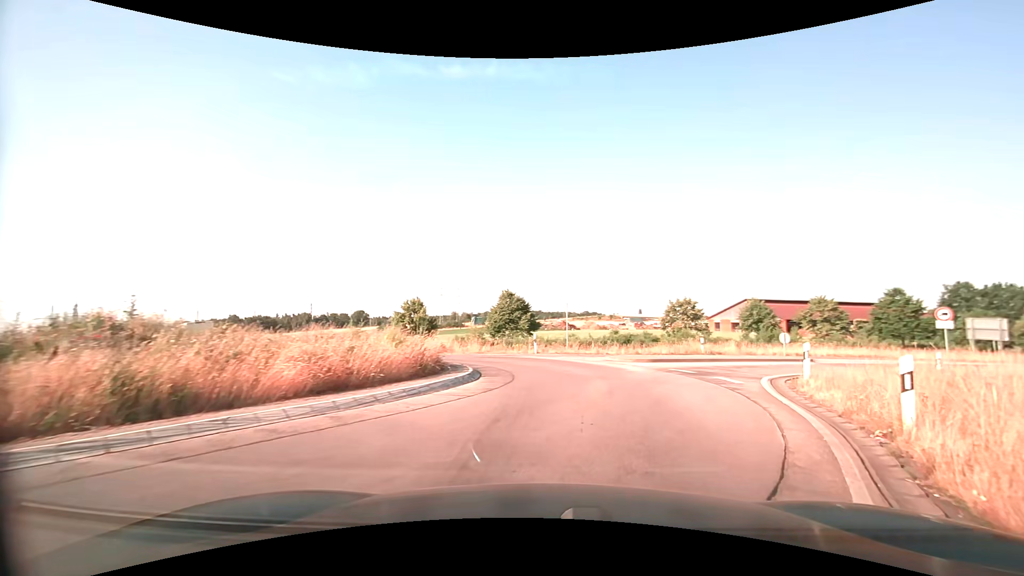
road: secondary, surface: asphalt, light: Day
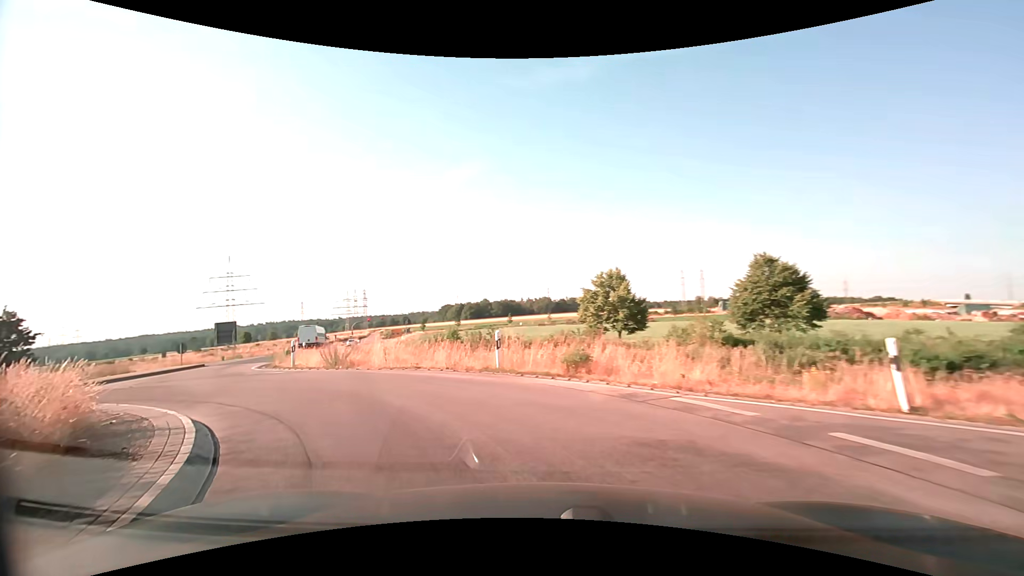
(-0.5, +19.5) m; -27°
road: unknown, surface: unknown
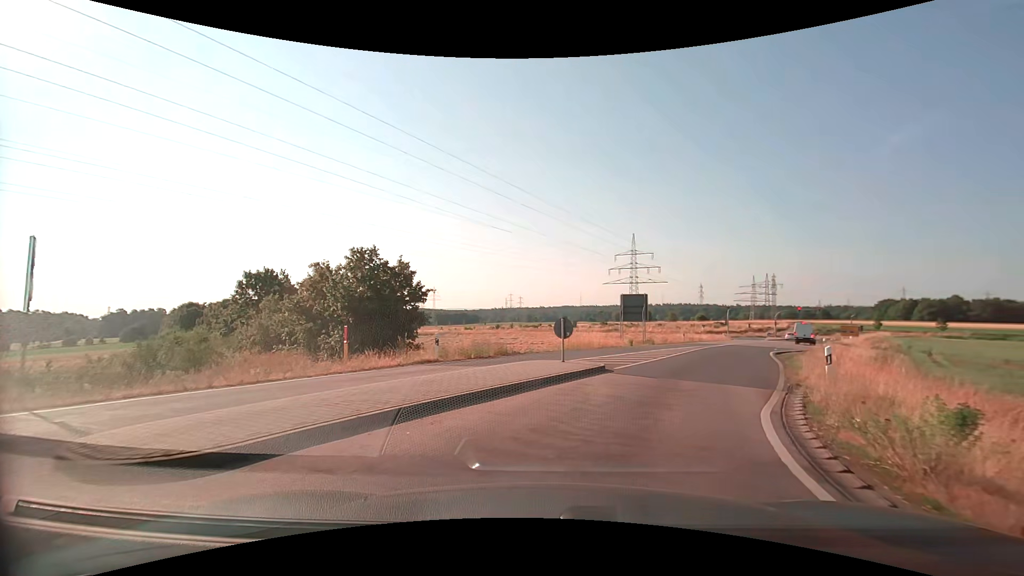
(-10.4, +17.1) m; -44°
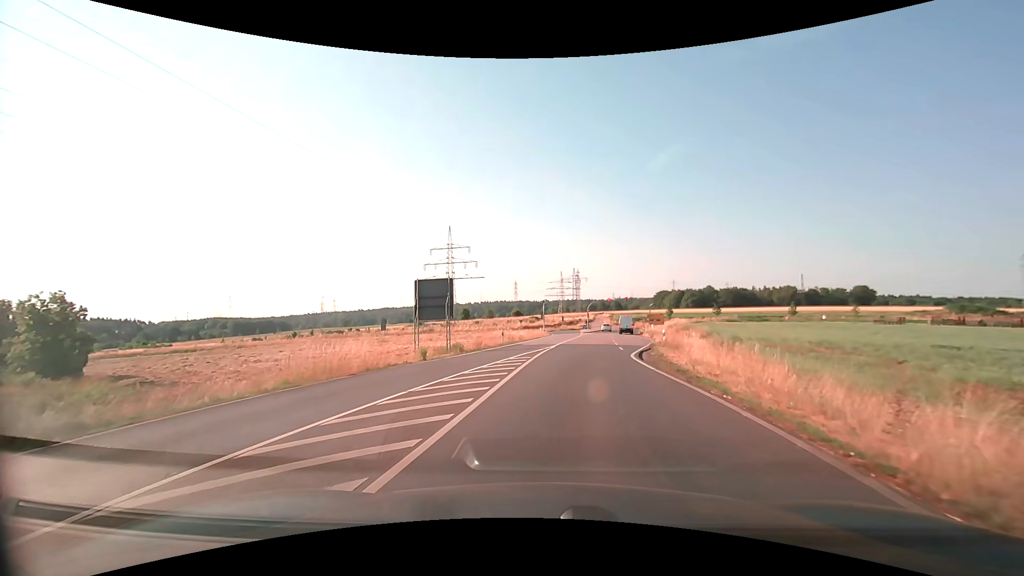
(+3.2, +13.9) m; +21°
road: secondary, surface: asphalt
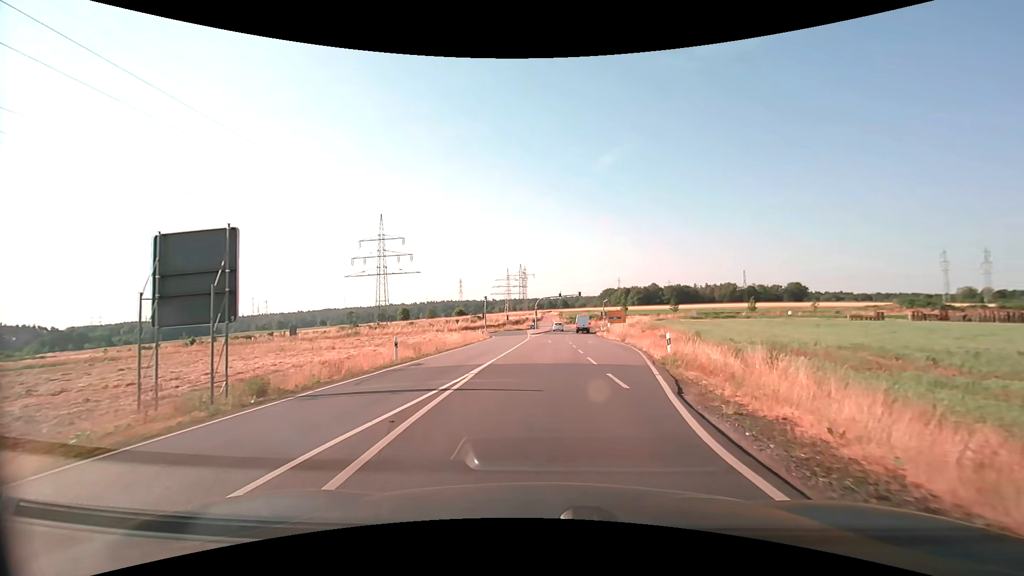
(+0.9, +15.1) m; +6°
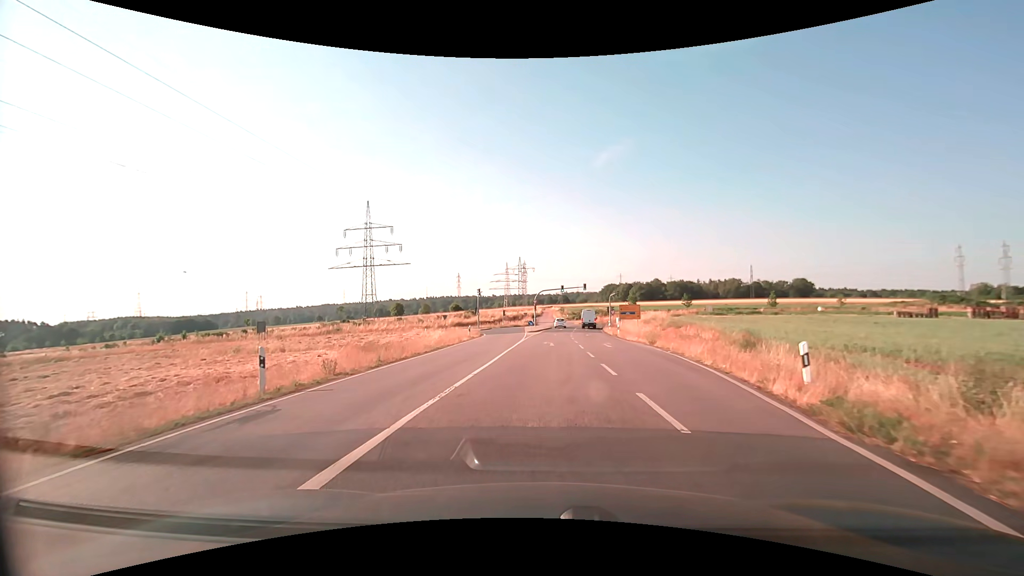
(0.0, +10.5) m; 0°
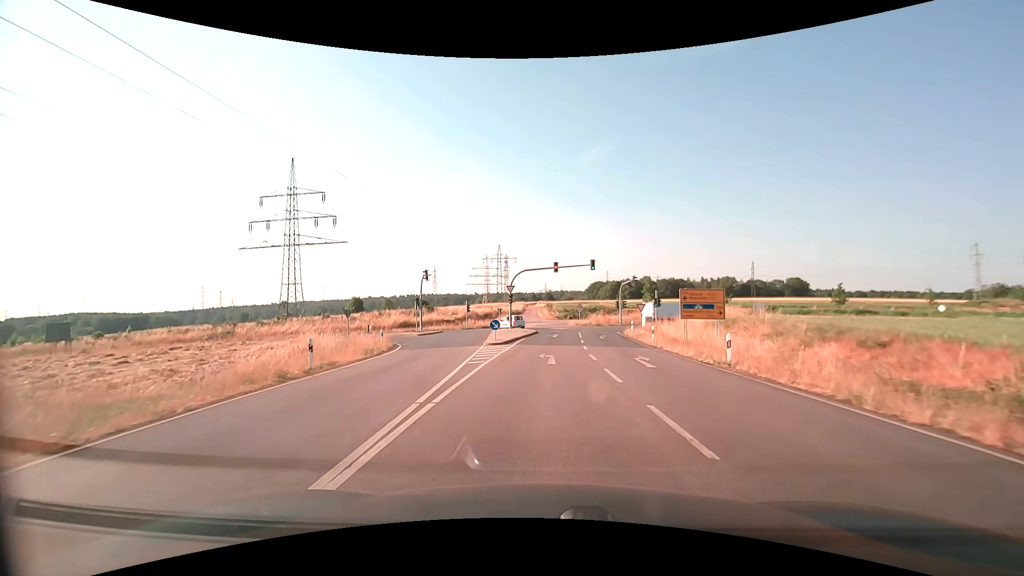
(+0.2, +31.2) m; +2°
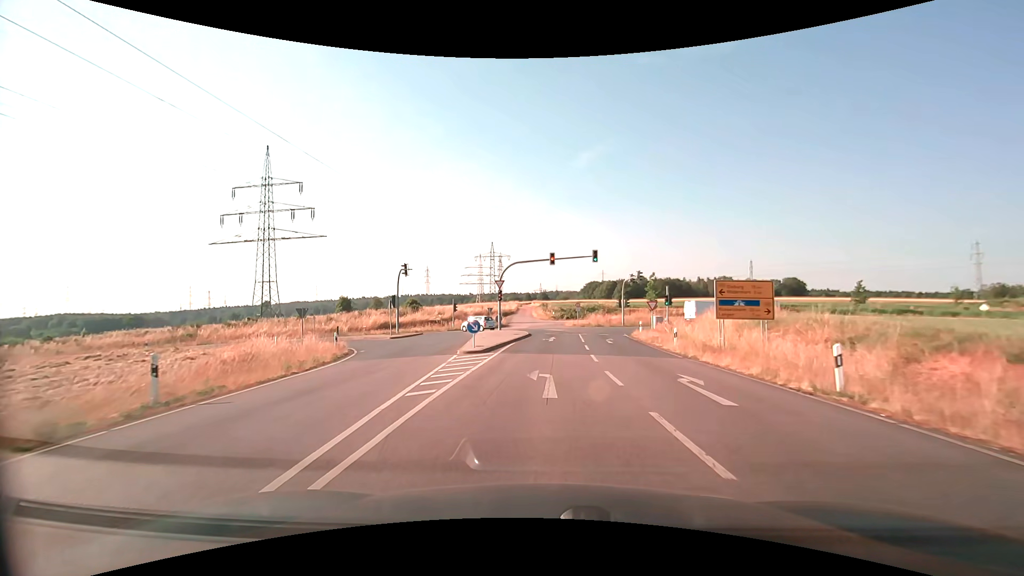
(+0.1, +6.6) m; +1°
(0, +10) (0, +20) (+1, +30) (0, +40) (-3, +49) (-11, +55) (-21, +57) (-31, +57) (-41, +55) (-51, +54) m
